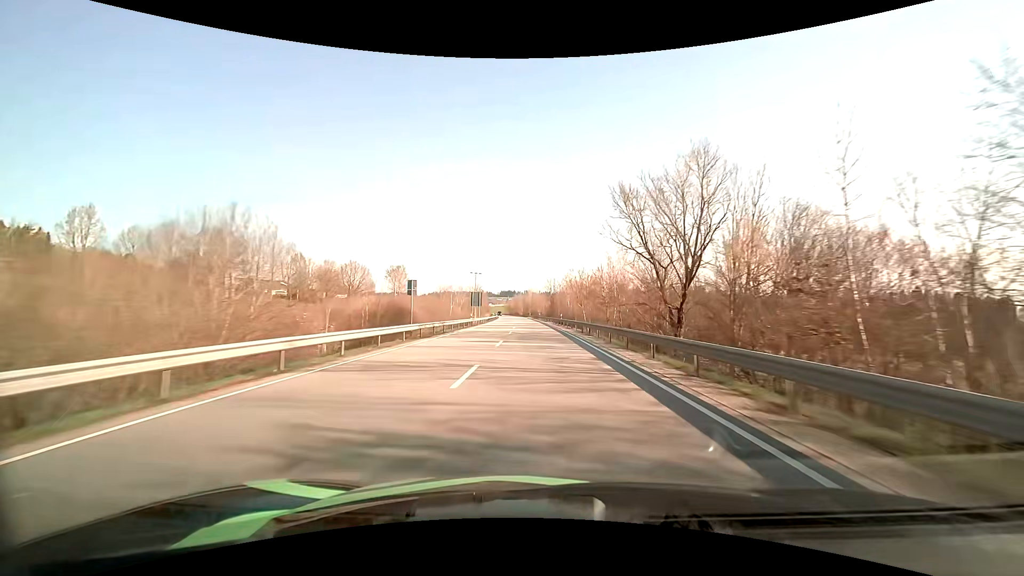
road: primary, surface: asphalt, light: Day
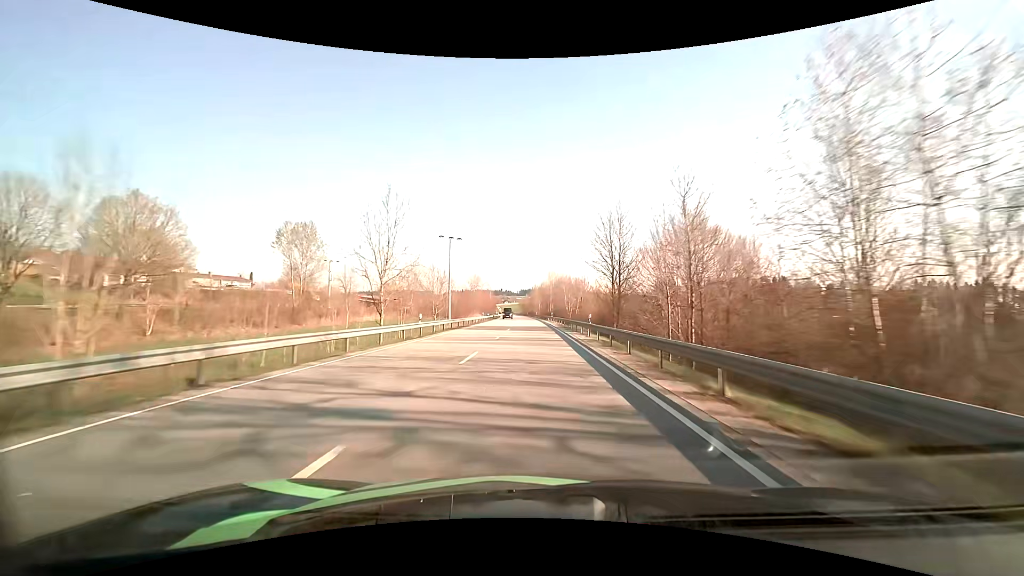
(-1.4, +79.2) m; -2°
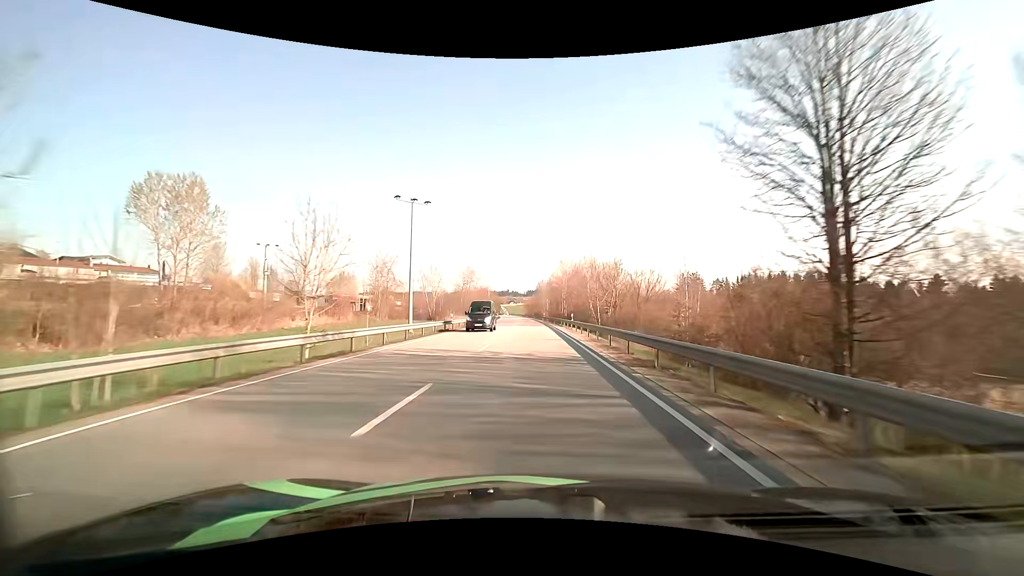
(-0.2, +31.7) m; -1°
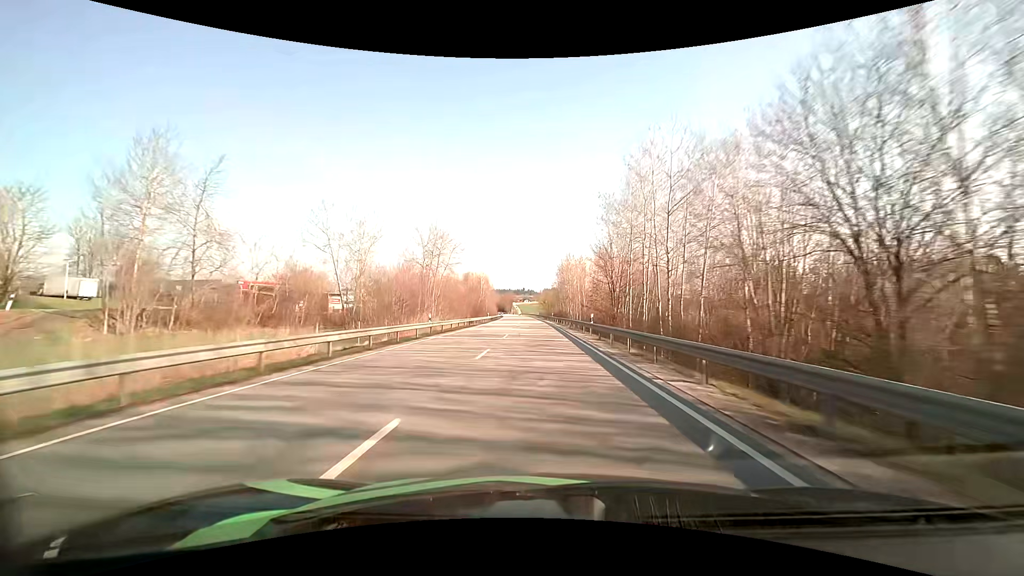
(-1.1, +63.2) m; -2°
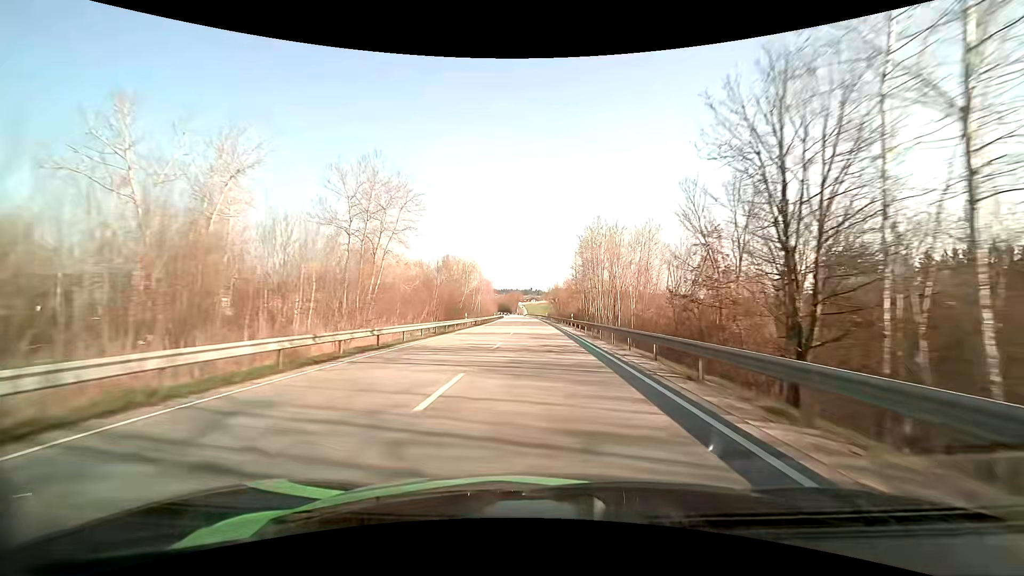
(-0.2, +31.5) m; -1°
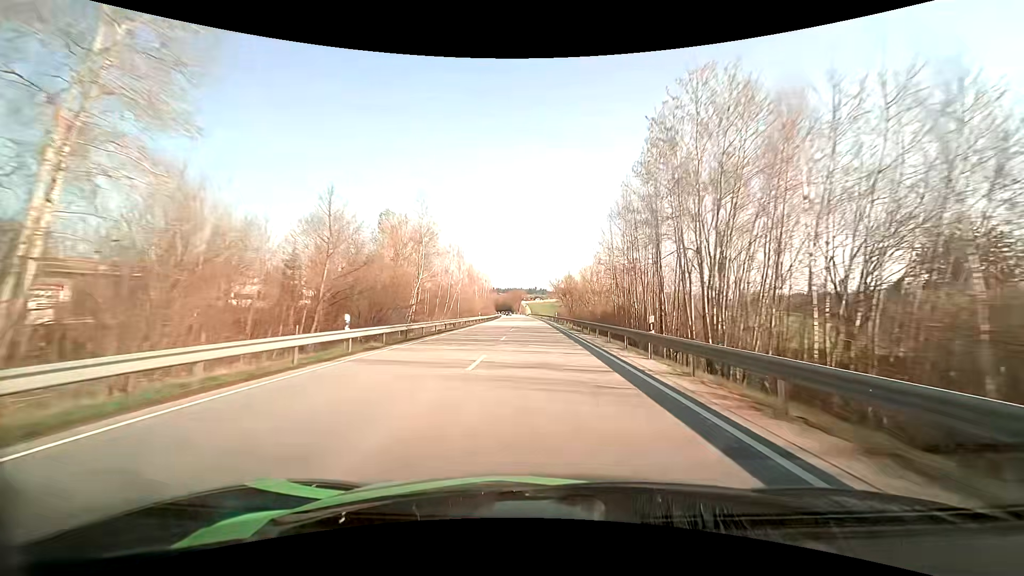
(-0.3, +31.5) m; -1°
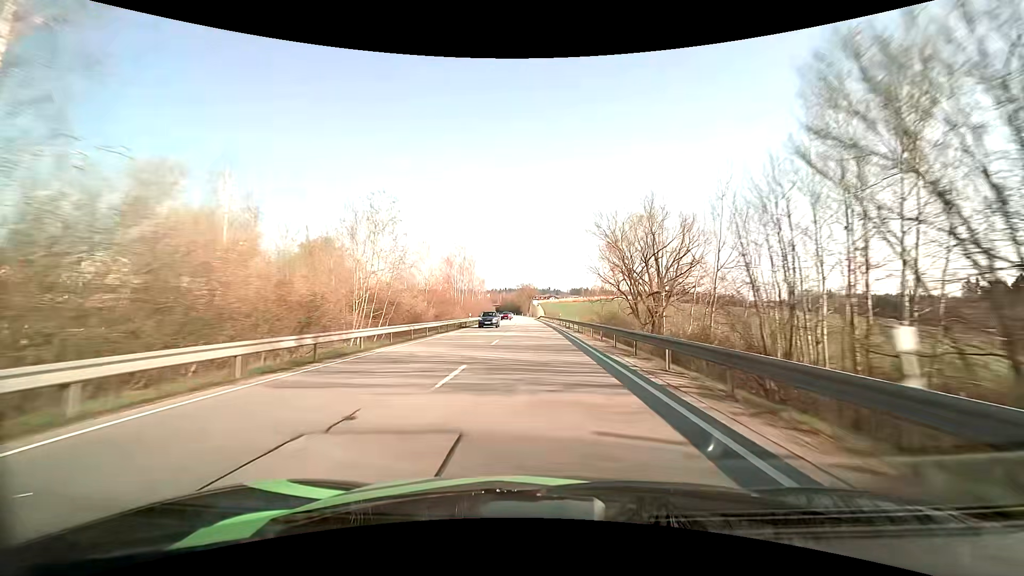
(-0.7, +62.9) m; -1°
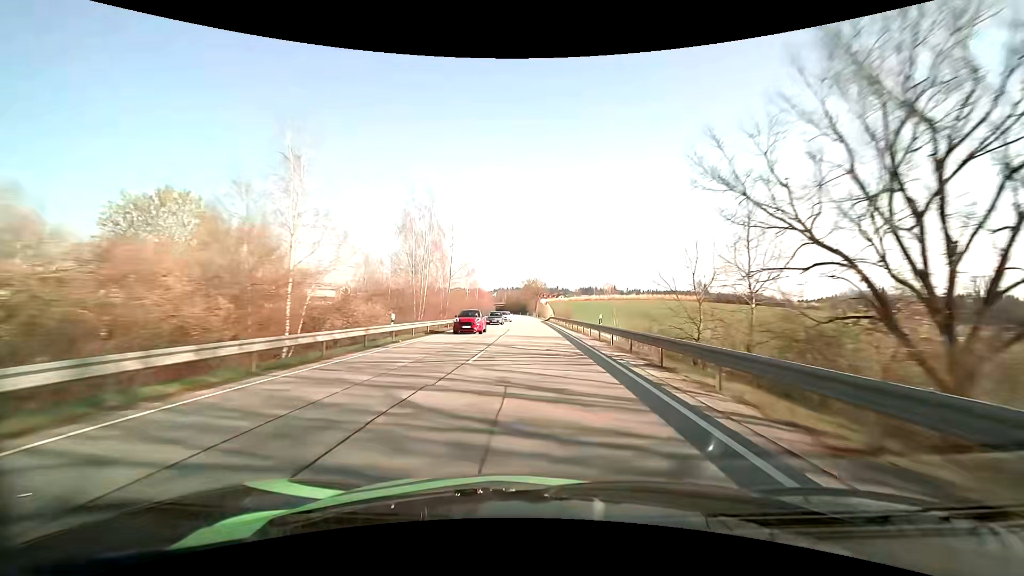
(-0.3, +31.7) m; -1°
(0, +10) (0, +20) (0, +30) (0, +40) (-1, +50) (-1, +60) (-1, +70) (-2, +80) (-2, +90) (-2, +100) m
